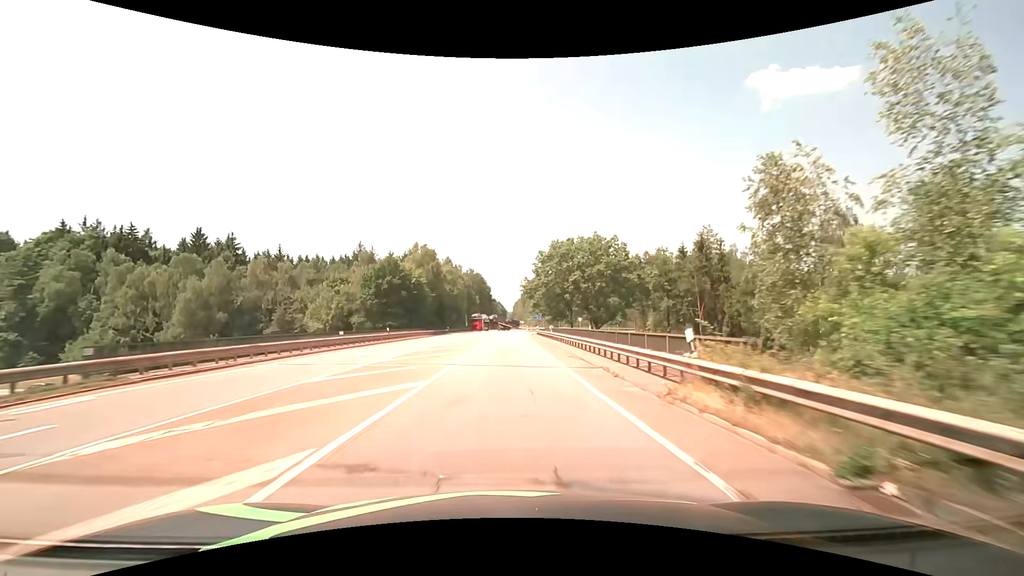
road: secondary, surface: asphalt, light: Day
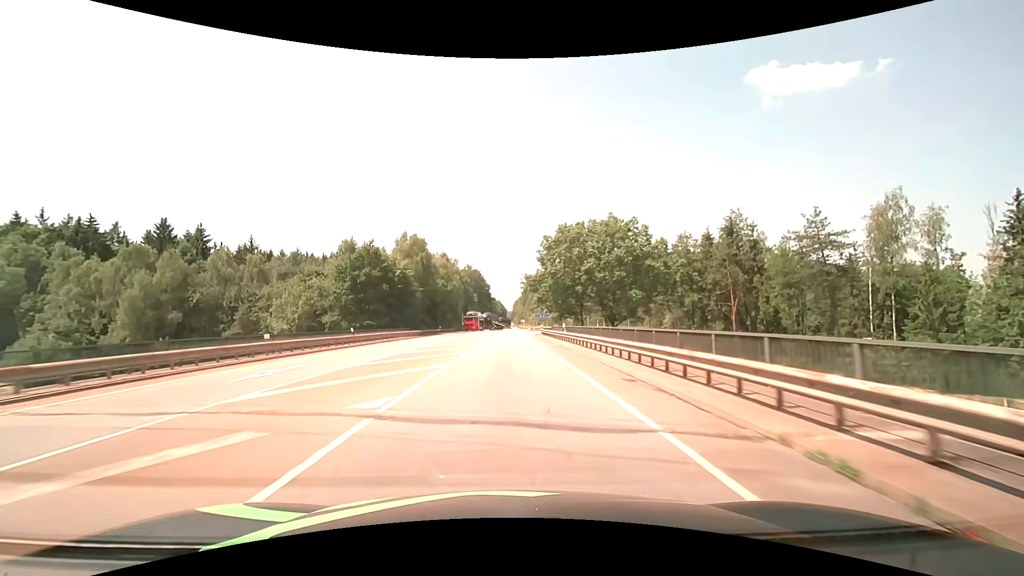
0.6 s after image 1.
(0.0, +10.7) m; 0°
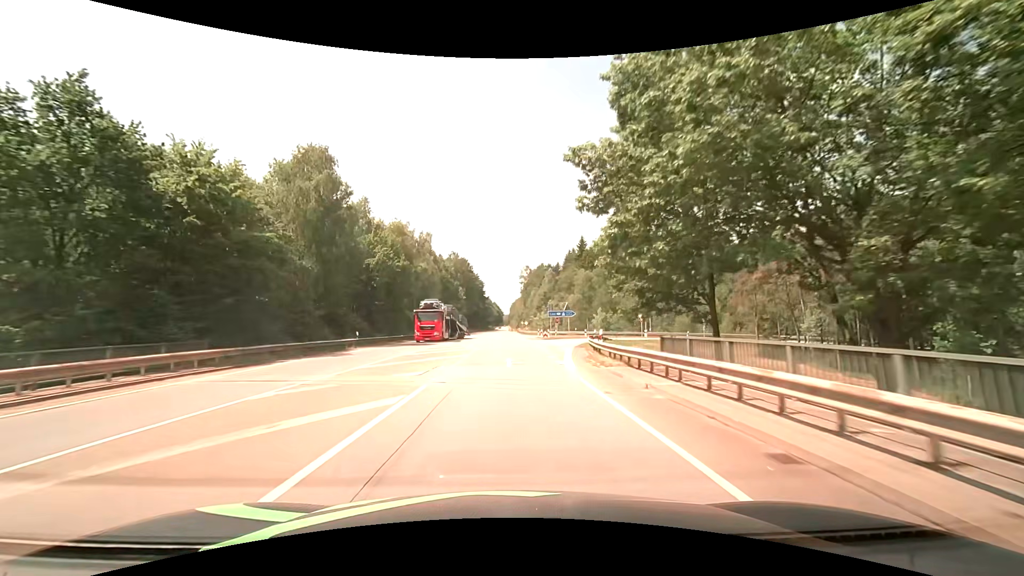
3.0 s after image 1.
(+0.1, +42.8) m; 0°
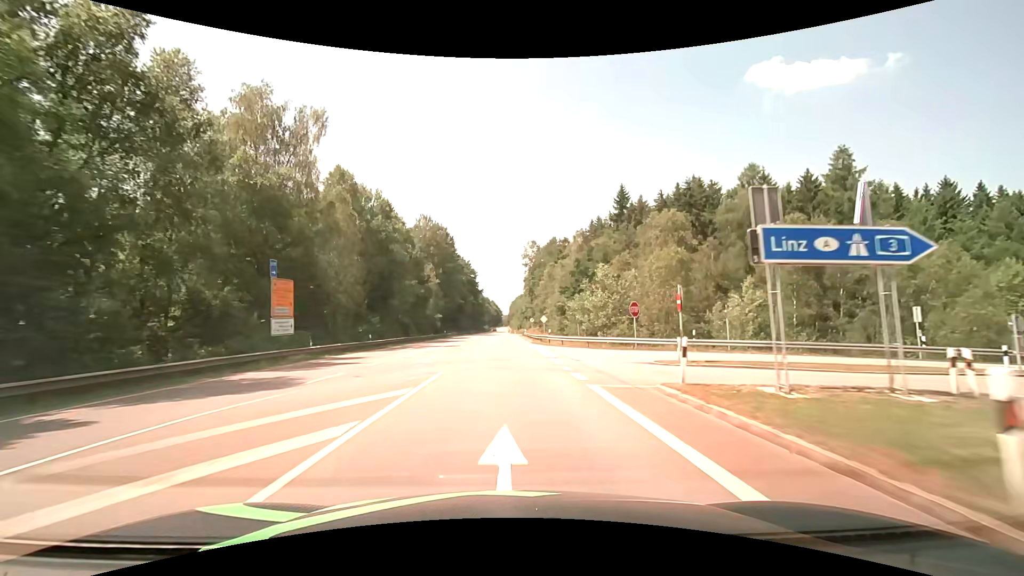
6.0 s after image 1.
(+0.1, +53.6) m; 0°
(0, +10) (0, +20) (0, +30) (0, +40) (0, +50) (0, +60) (0, +70) (0, +80) (0, +90) (0, +100) m
